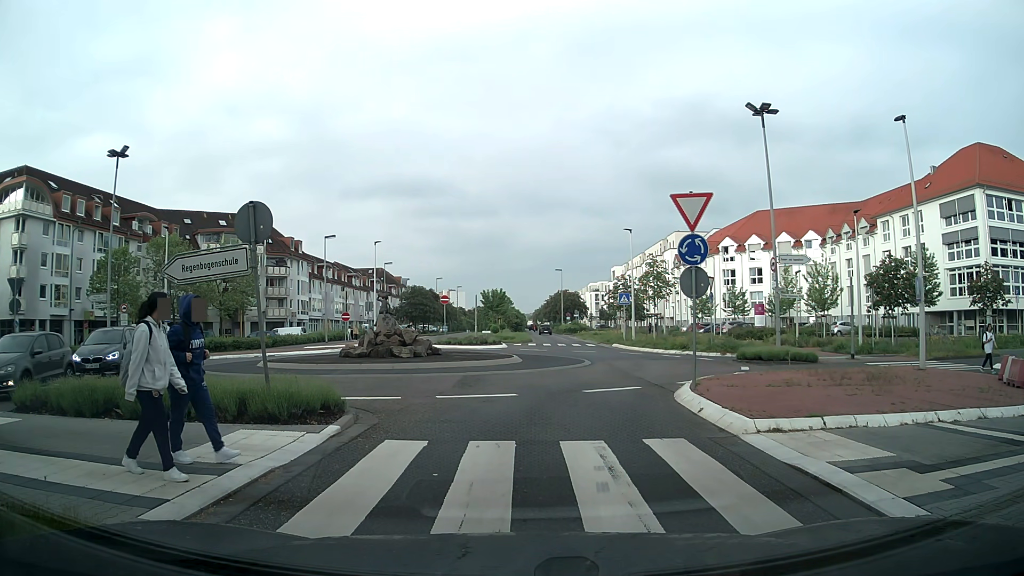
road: secondary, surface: asphalt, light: Day
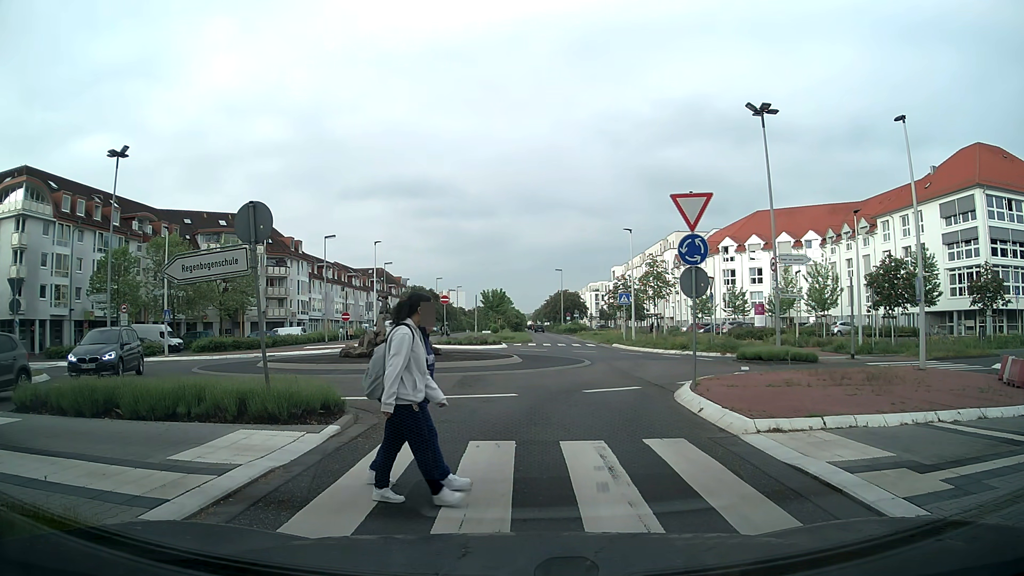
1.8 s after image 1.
(0.0, 0.0) m; 0°
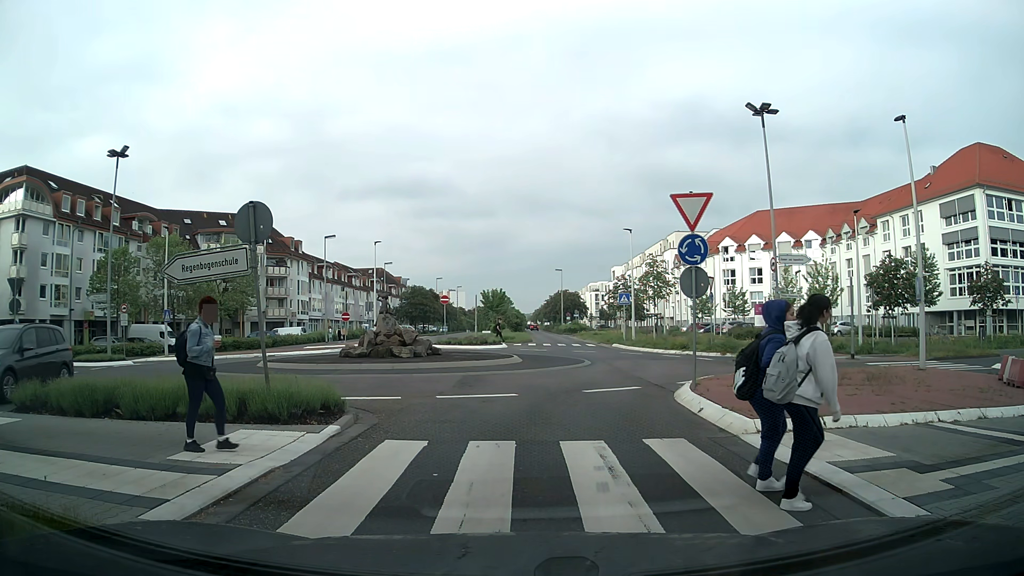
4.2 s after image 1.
(0.0, 0.0) m; 0°
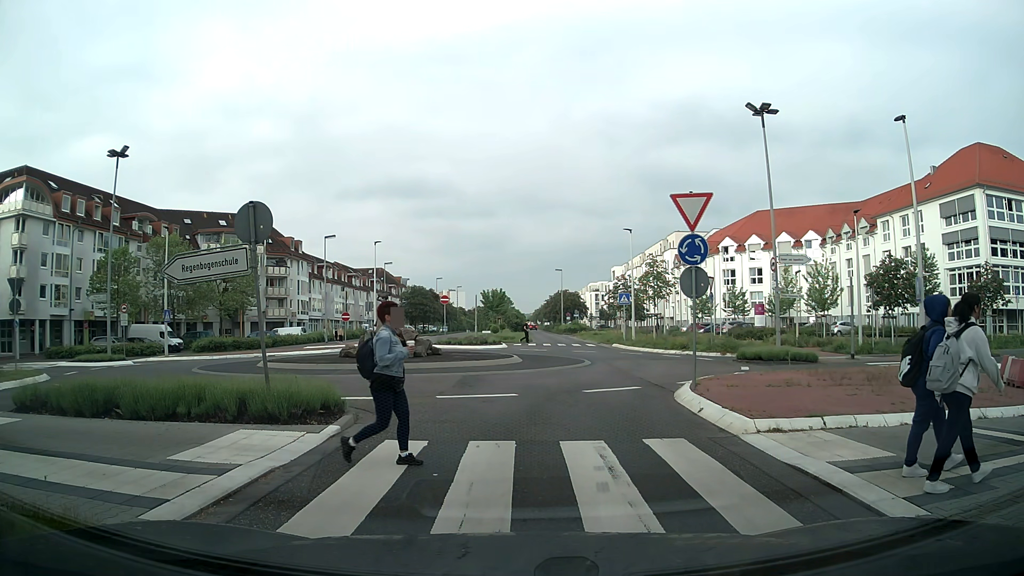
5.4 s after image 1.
(0.0, 0.0) m; 0°
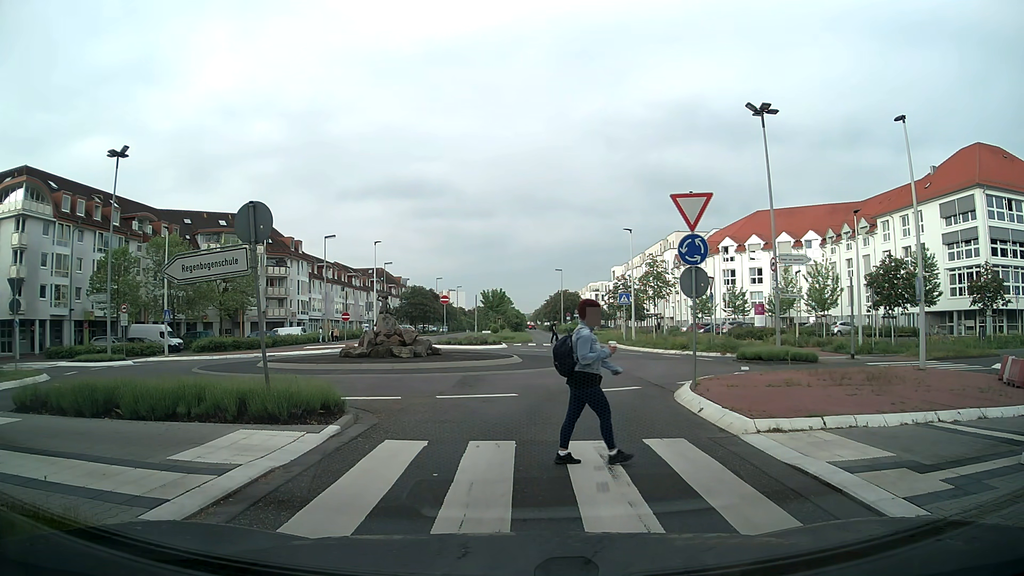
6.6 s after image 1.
(0.0, 0.0) m; 0°
